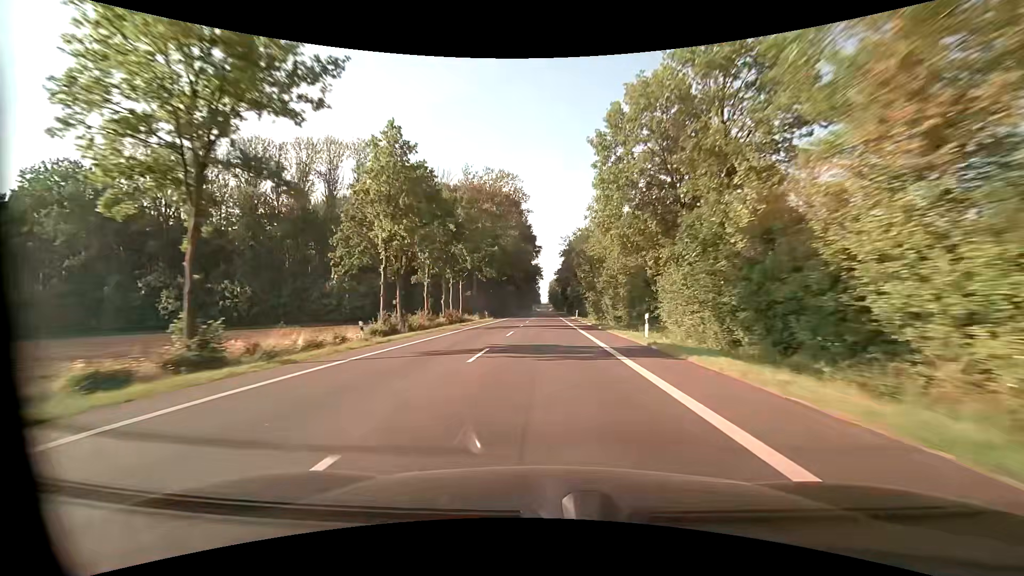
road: primary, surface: asphalt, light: Day
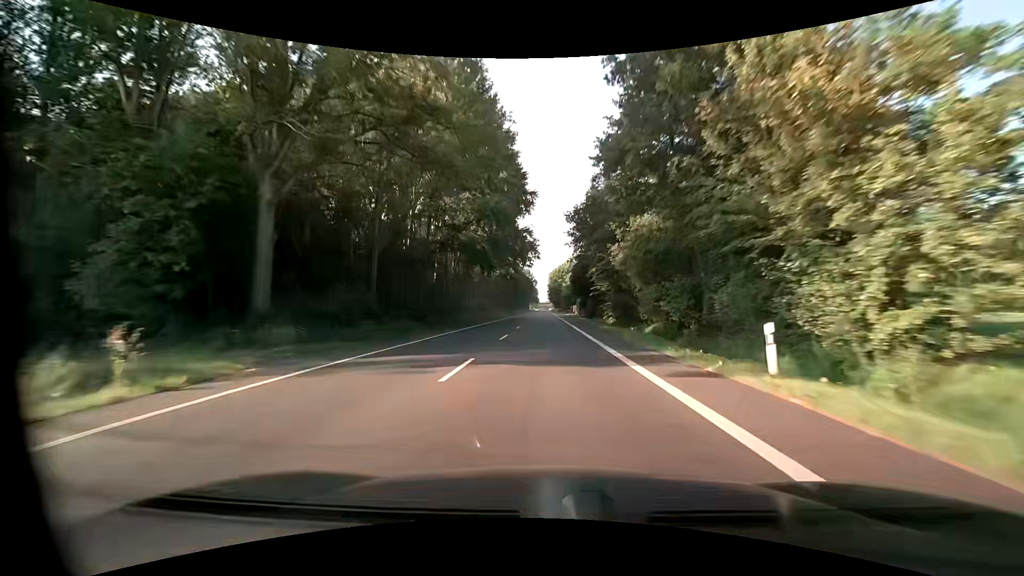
(0.0, +63.6) m; 0°
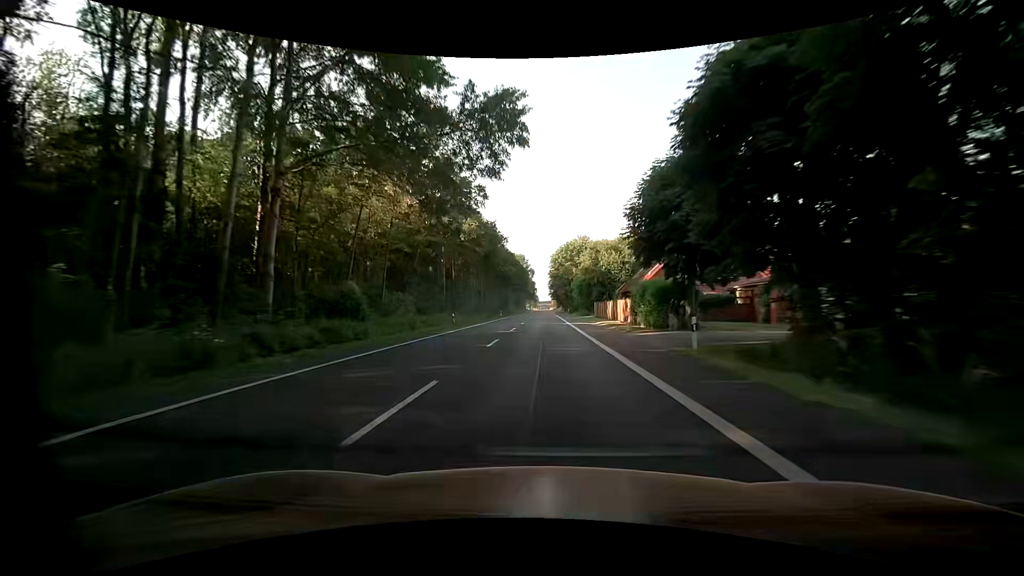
(+0.1, +64.4) m; 0°
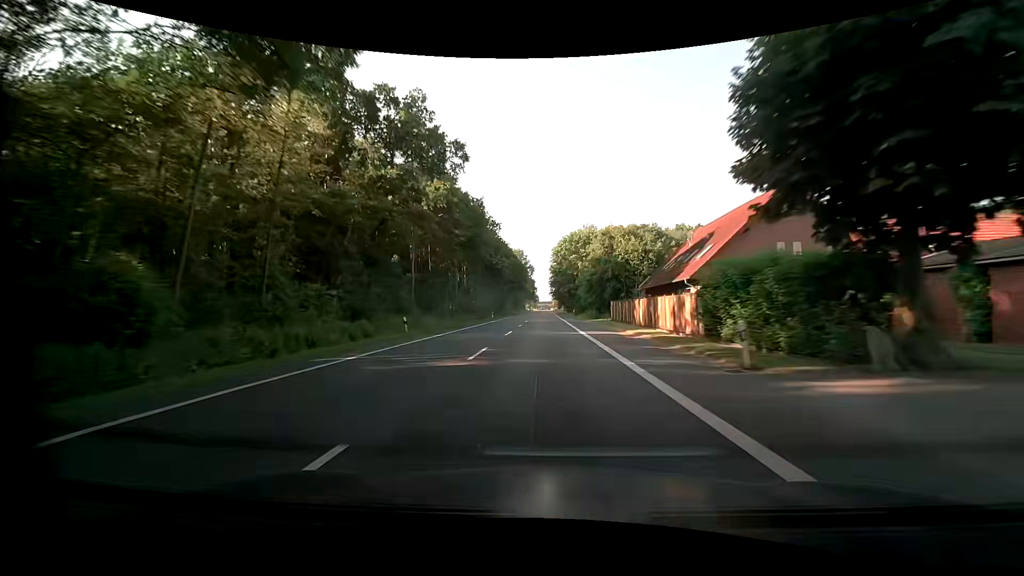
(-0.1, +16.2) m; -1°
(0, +10) (0, +20) (0, +30) (0, +40) (0, +50) (0, +60) (0, +70) (0, +80) (0, +90) (0, +100) m
